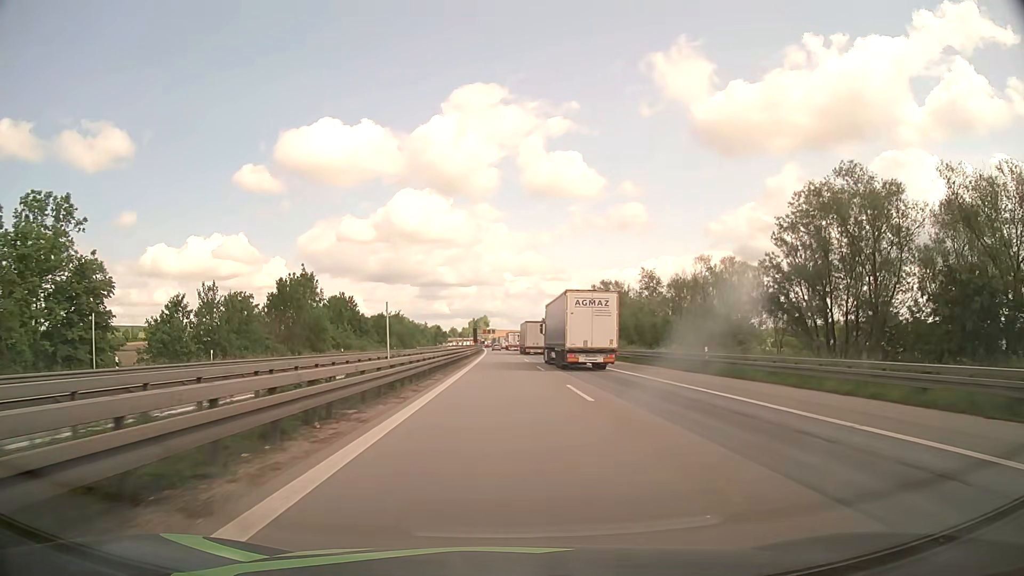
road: motorway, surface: asphalt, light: Day
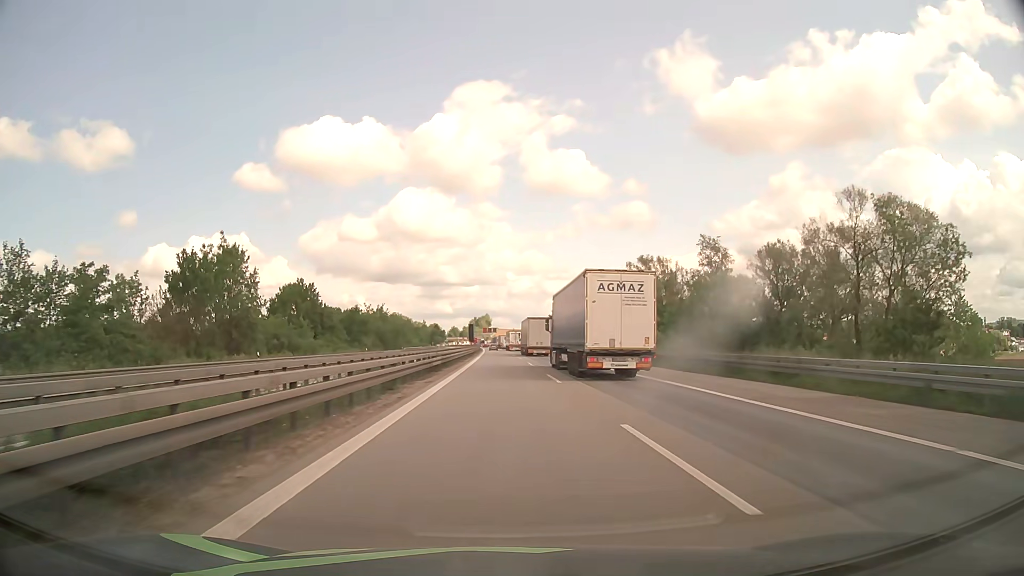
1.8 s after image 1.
(0.0, +28.9) m; 0°
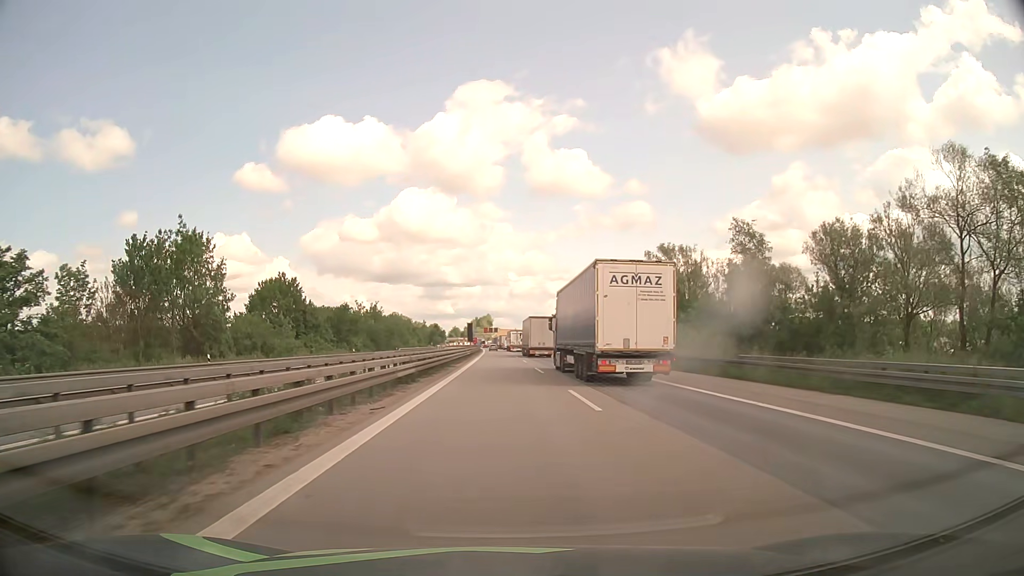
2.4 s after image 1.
(0.0, +9.6) m; 0°
(0, +10) (0, +20) (0, +30) (0, +40) (-1, +50) (-1, +60) (-1, +70) (-1, +80) (-1, +90) (-2, +100) m
